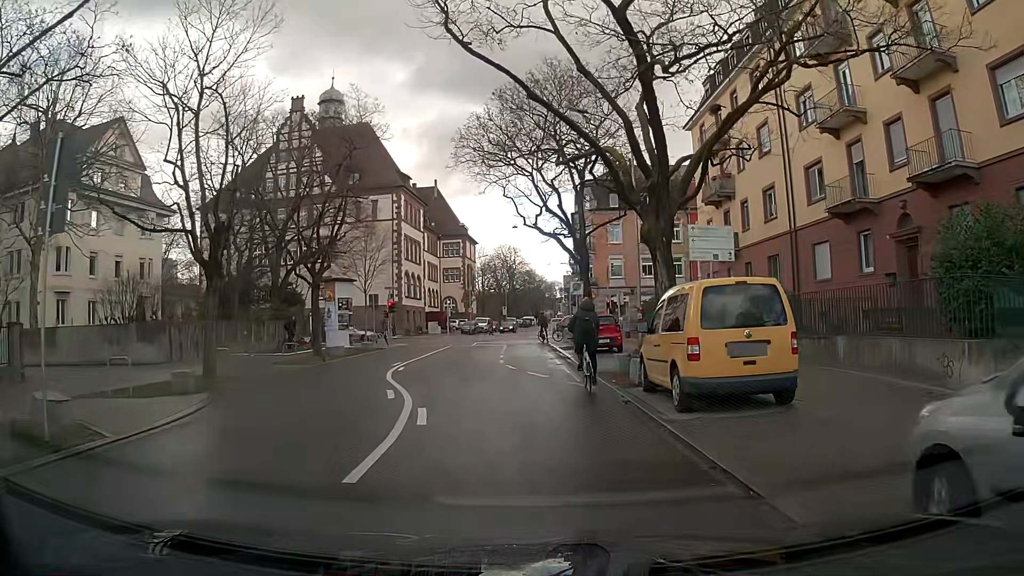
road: residential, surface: asphalt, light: Day
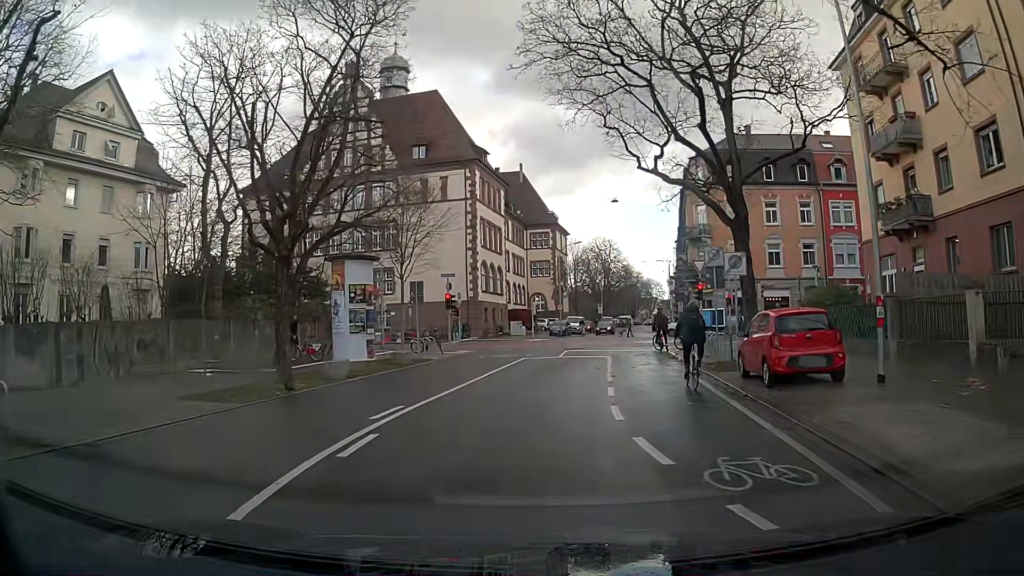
(-0.6, +12.8) m; -7°
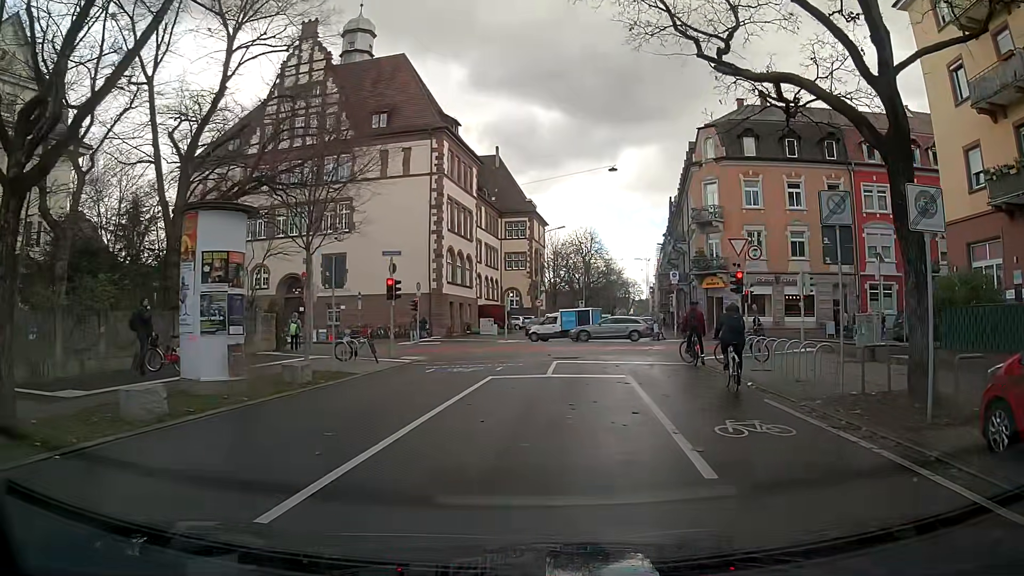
(+0.1, +9.7) m; +4°
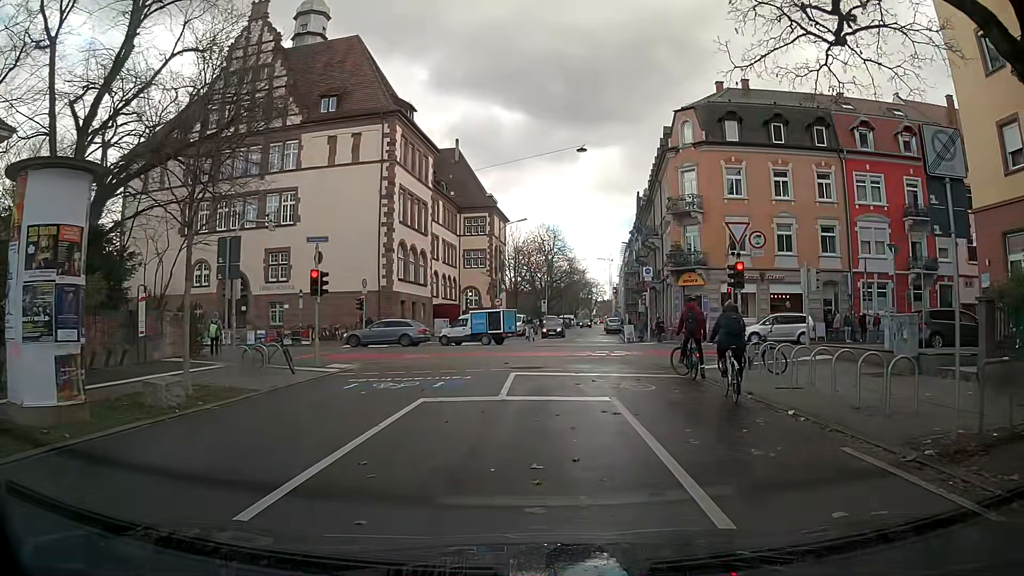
(+0.1, +4.6) m; +3°
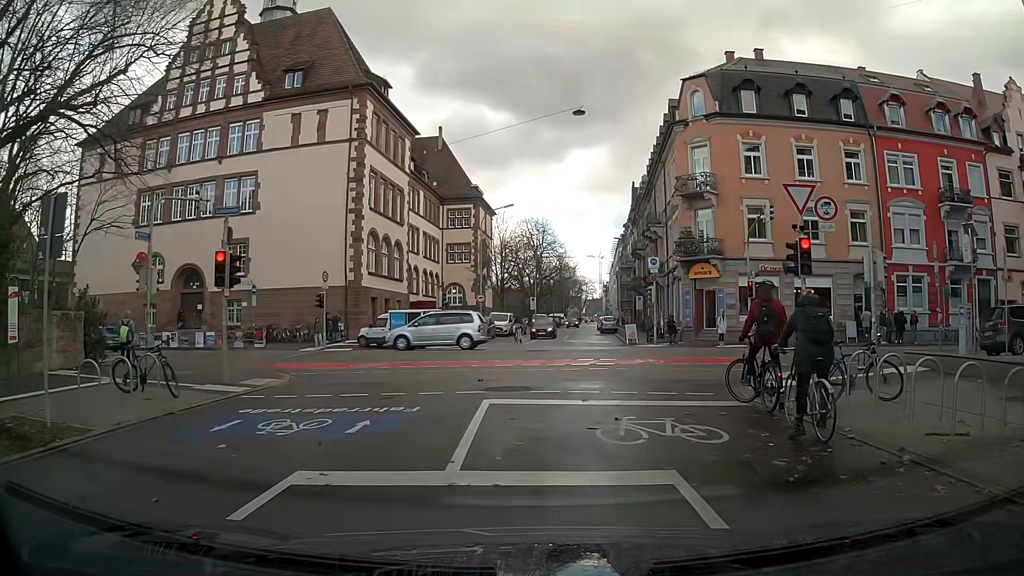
(0.0, +5.8) m; -1°
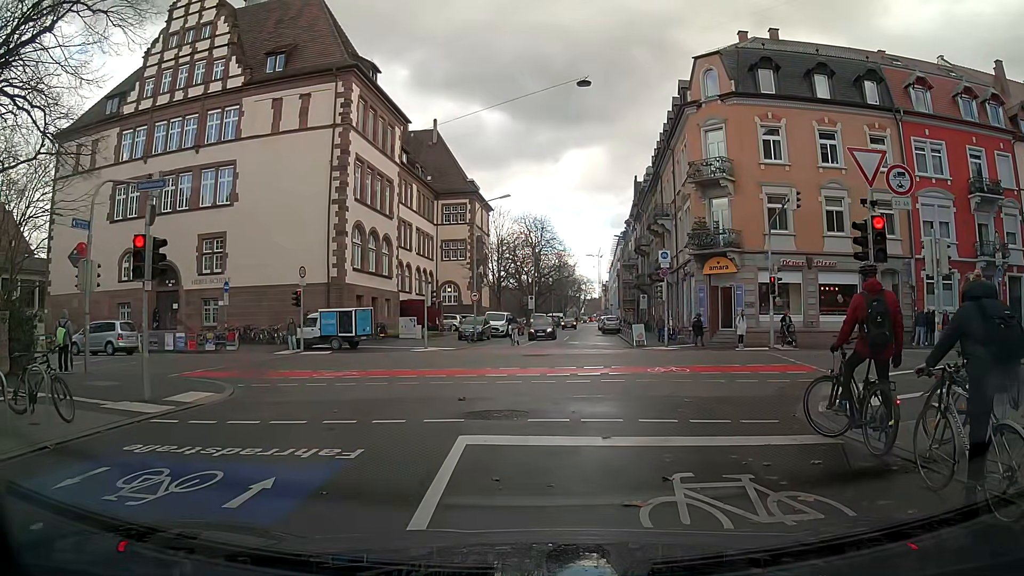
(-0.1, +3.3) m; -2°
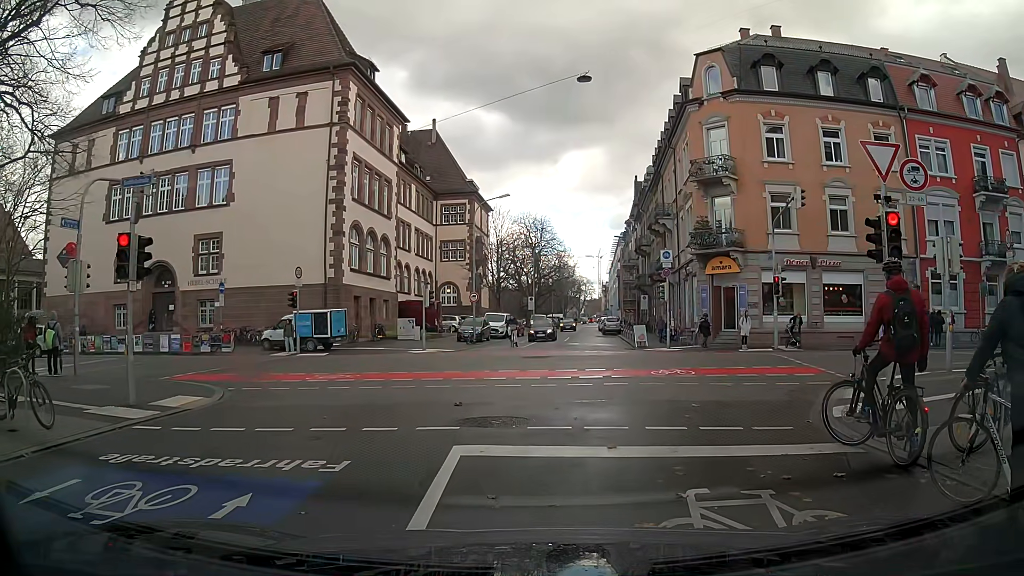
(0.0, +0.5) m; 0°
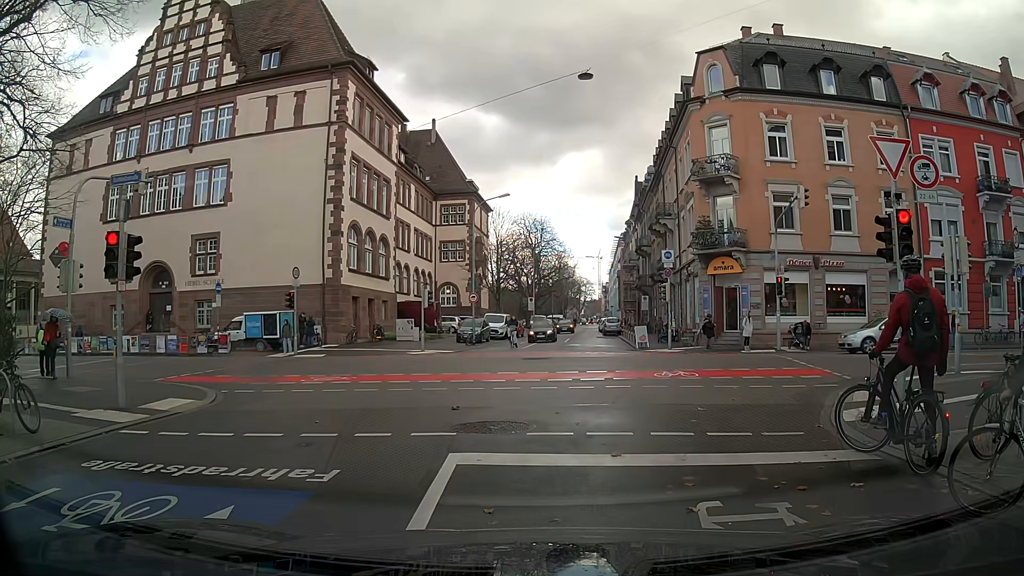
(0.0, +0.4) m; 0°
